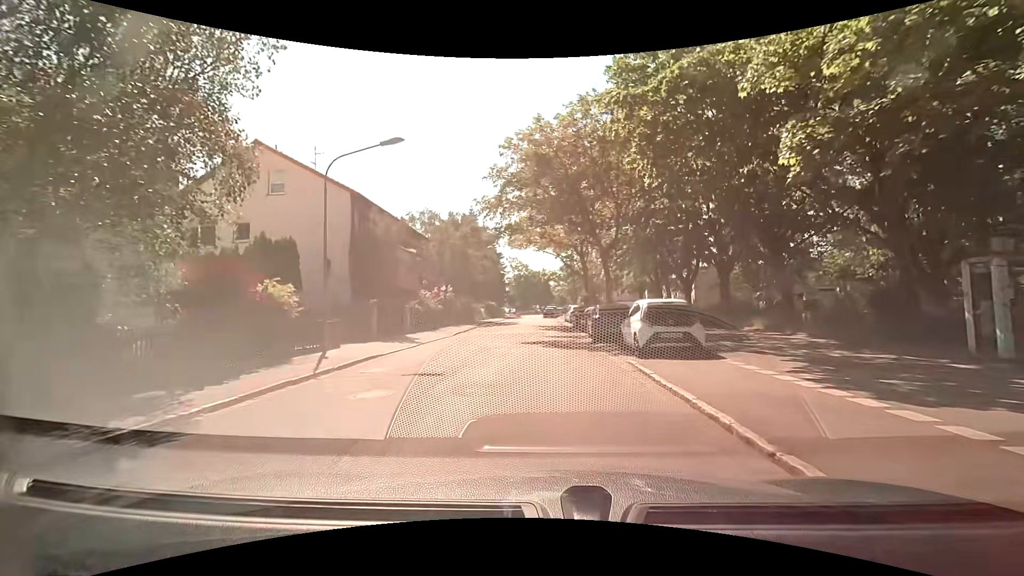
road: residential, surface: asphalt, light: Day
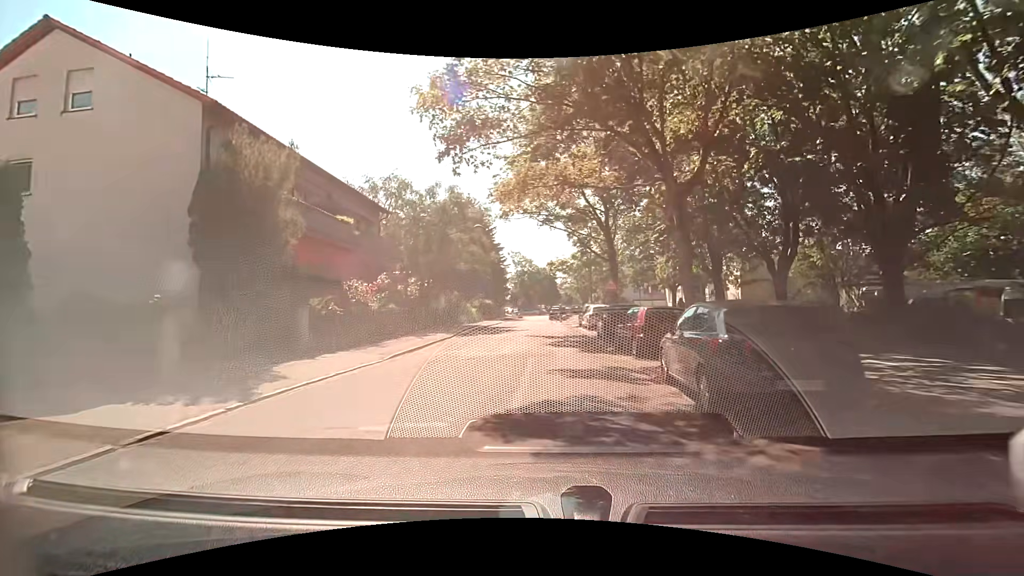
(-0.4, +12.6) m; -2°
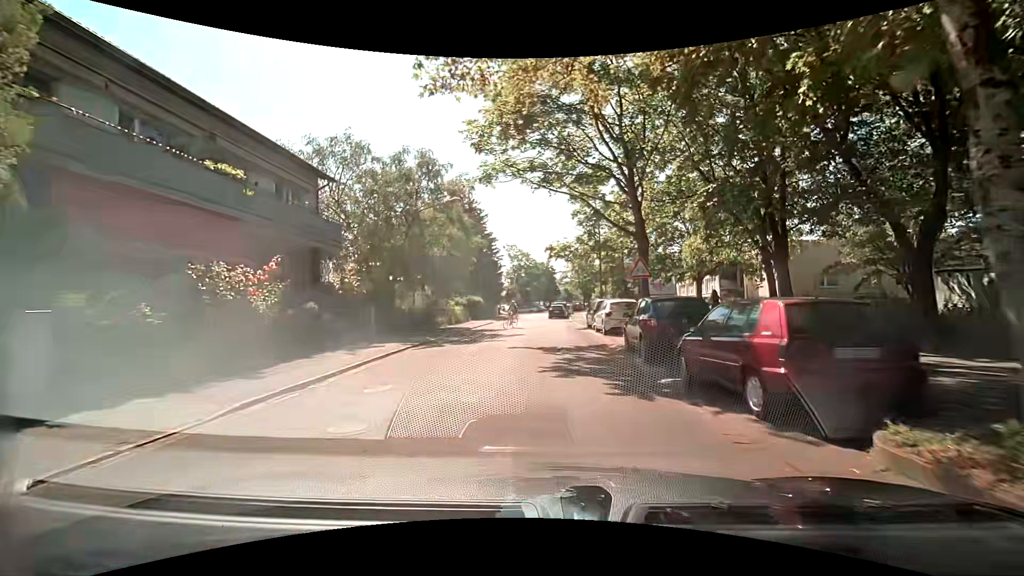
(0.0, +8.1) m; 0°
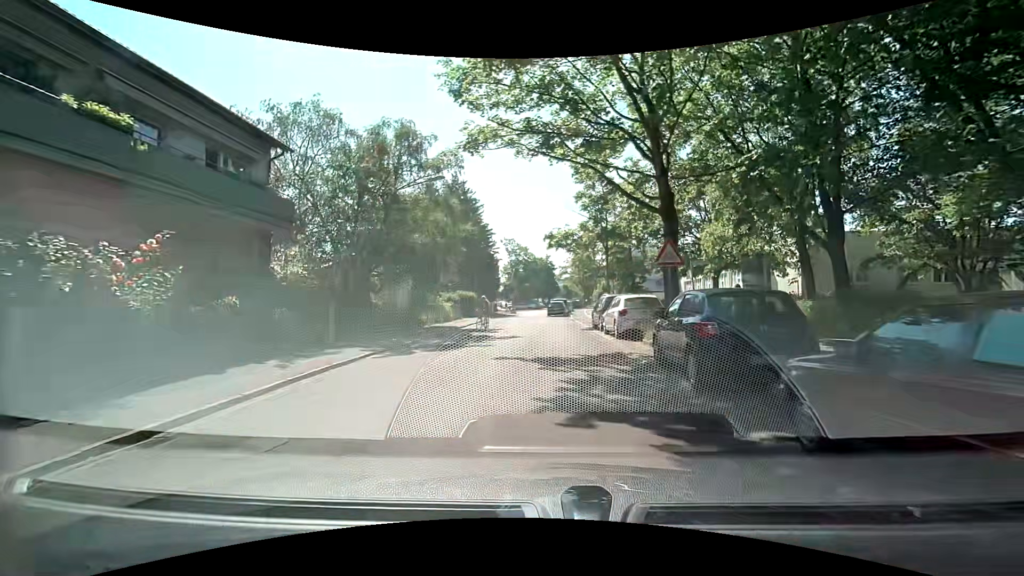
(0.0, +4.0) m; +1°
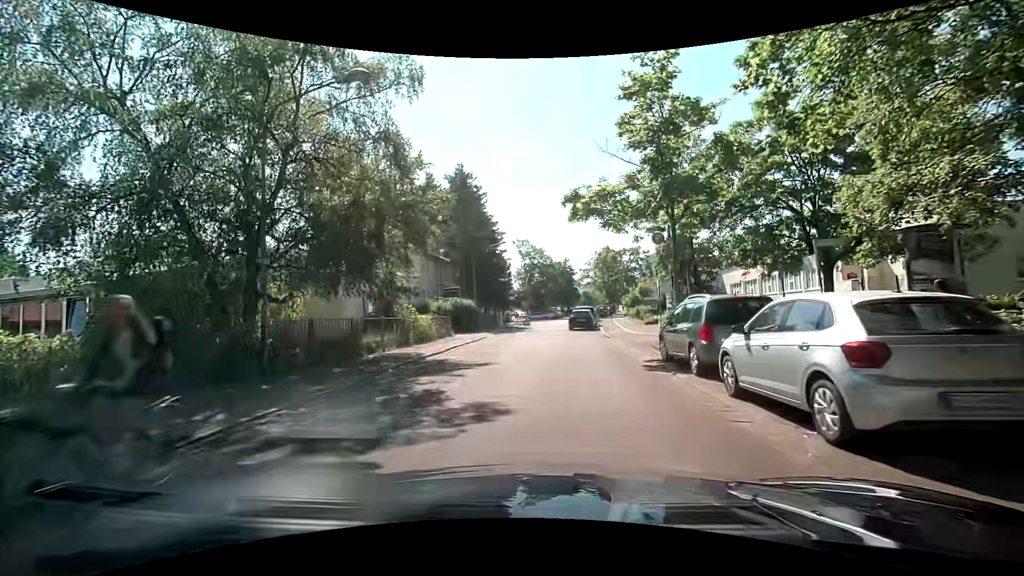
(-0.1, +11.6) m; -1°
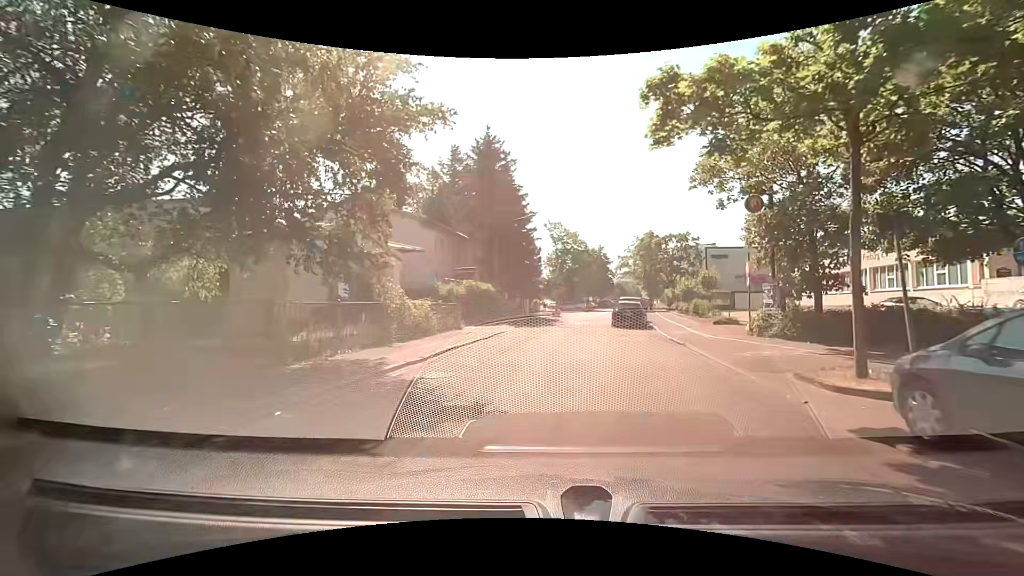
(-0.5, +7.3) m; -5°
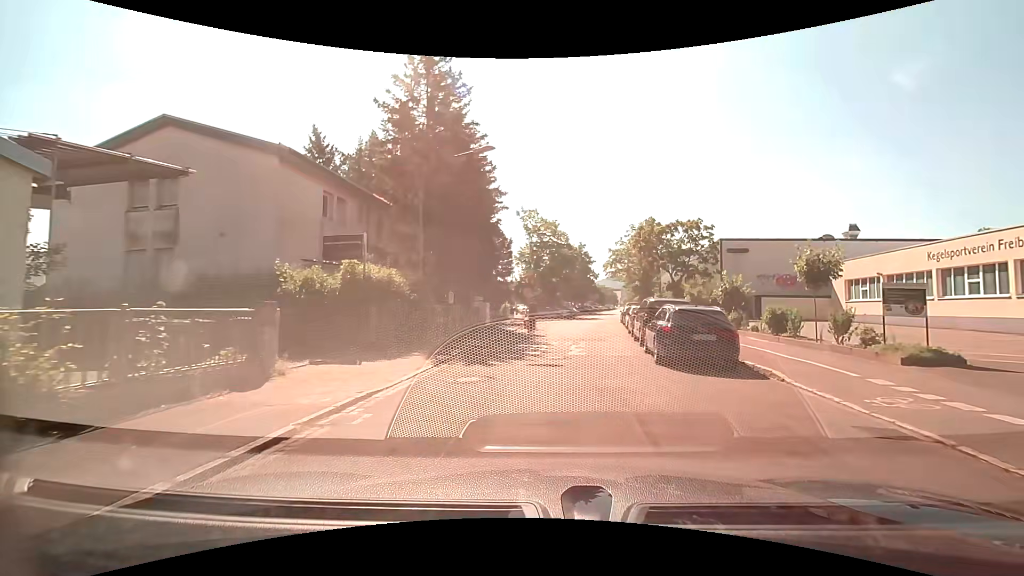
(+0.5, +15.4) m; +3°
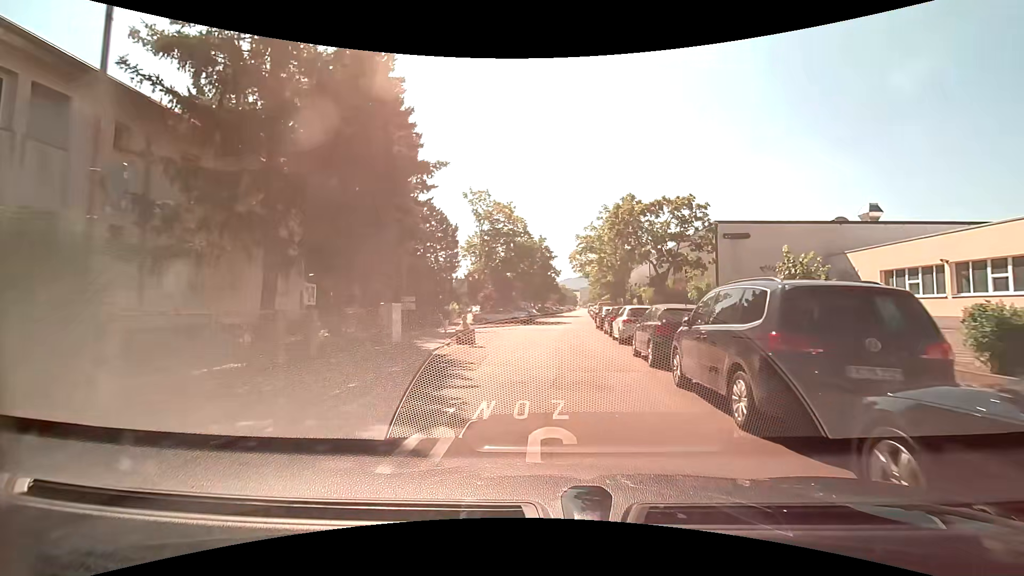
(+0.7, +11.9) m; +5°
(0, +10) (+1, +20) (+1, +30) (+2, +40) (+3, +50) (+3, +60) (+4, +70) (+5, +80) (+6, +90) (+6, +100) m
